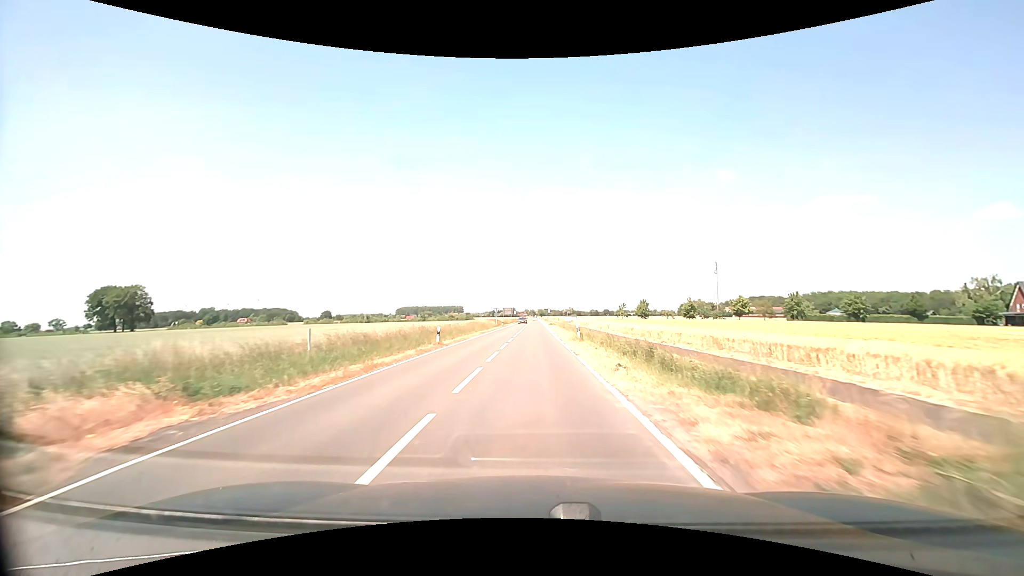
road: secondary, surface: asphalt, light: Day
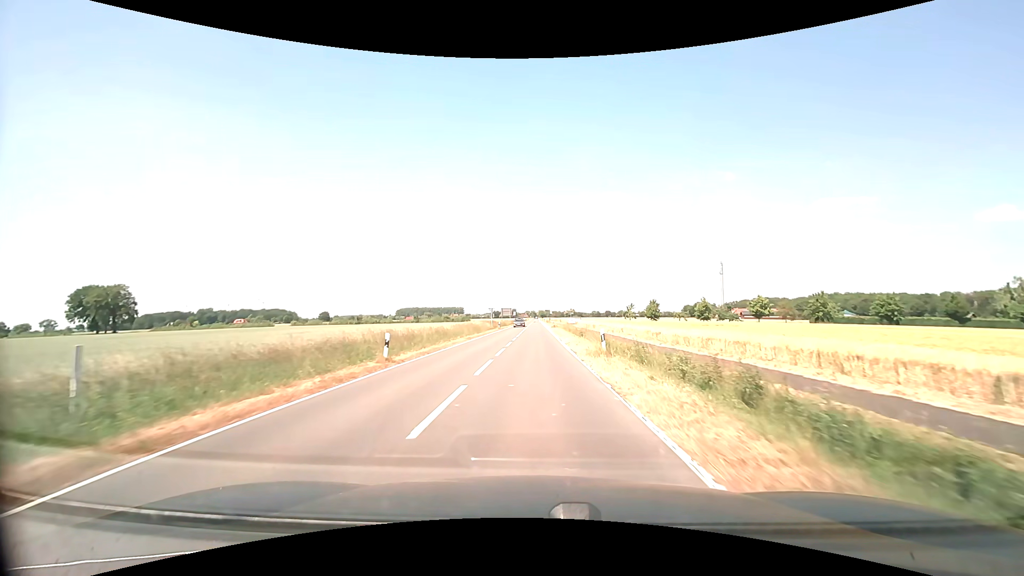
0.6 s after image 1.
(0.0, +9.4) m; 0°
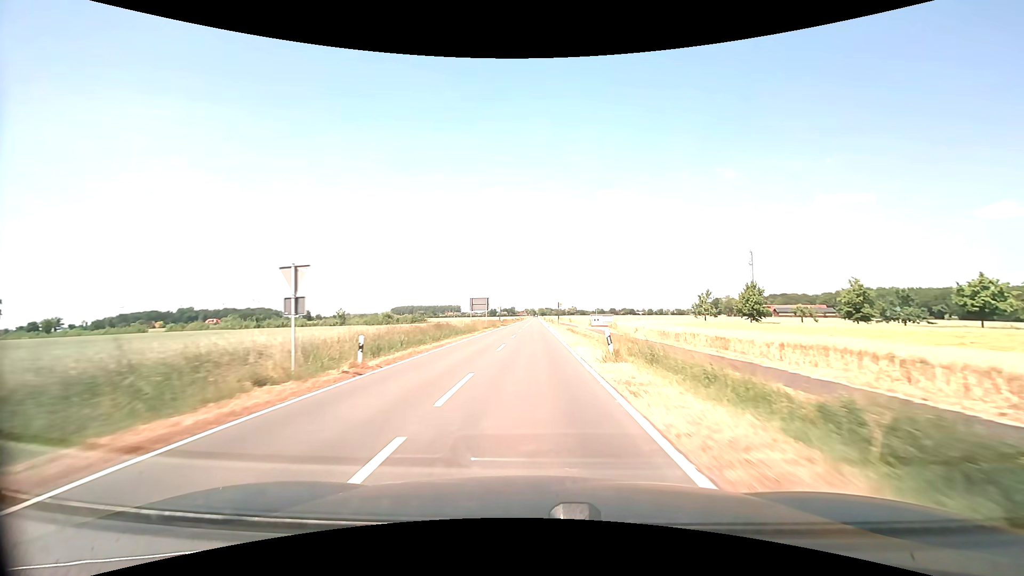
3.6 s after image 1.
(+0.3, +53.1) m; 0°
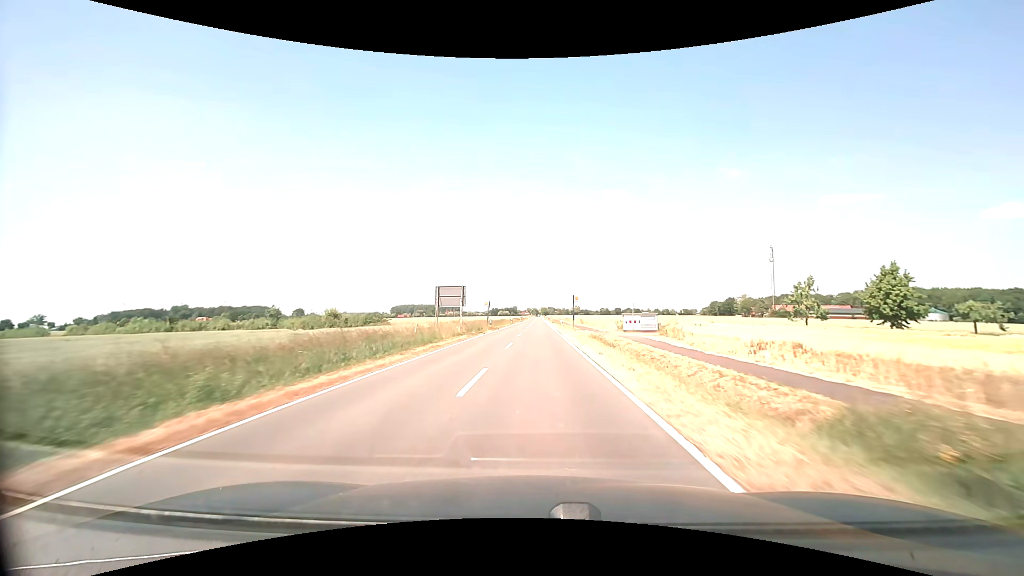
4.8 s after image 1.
(-0.1, +23.4) m; 0°
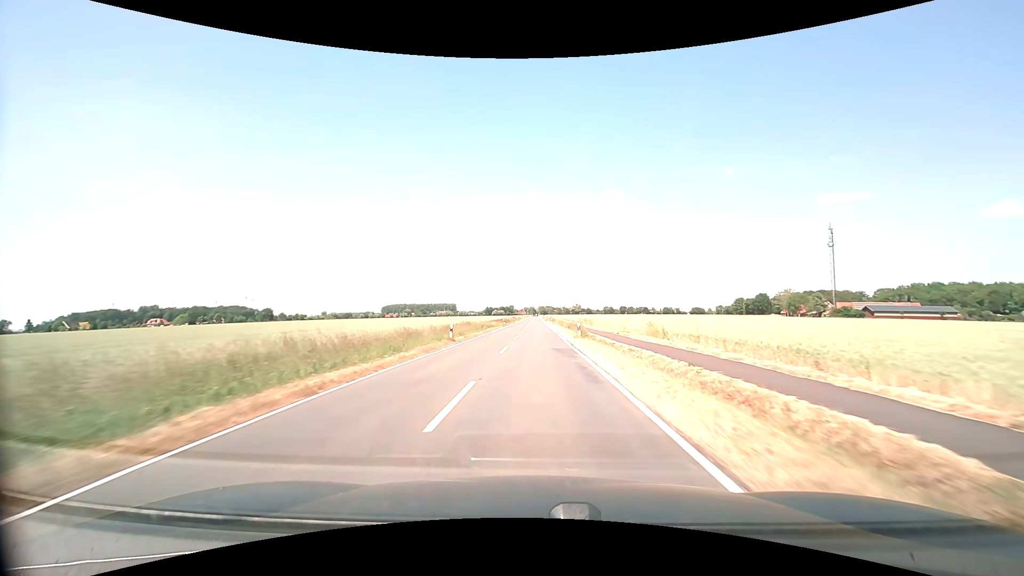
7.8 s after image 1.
(+0.5, +63.1) m; 0°
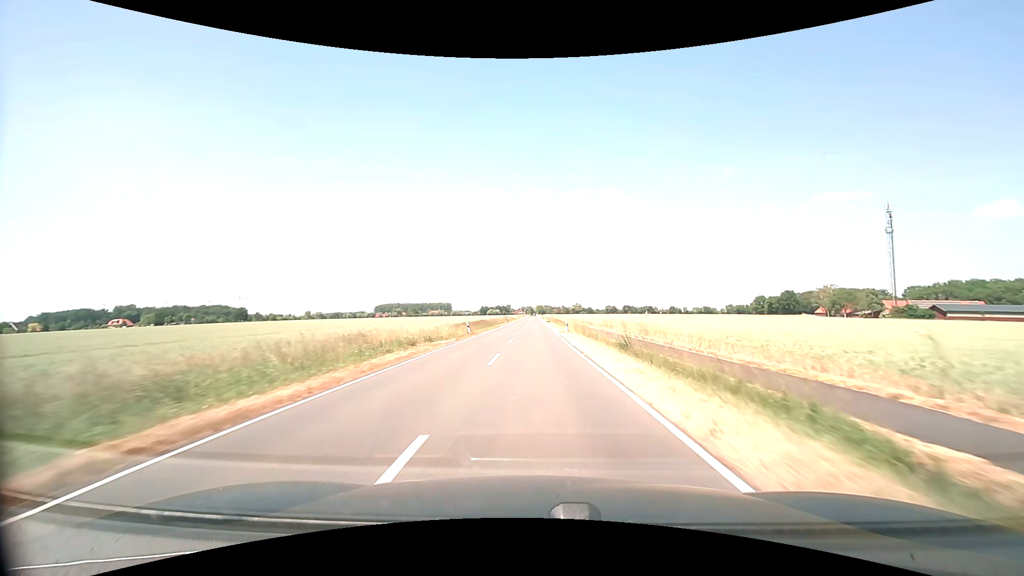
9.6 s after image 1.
(0.0, +40.8) m; 0°
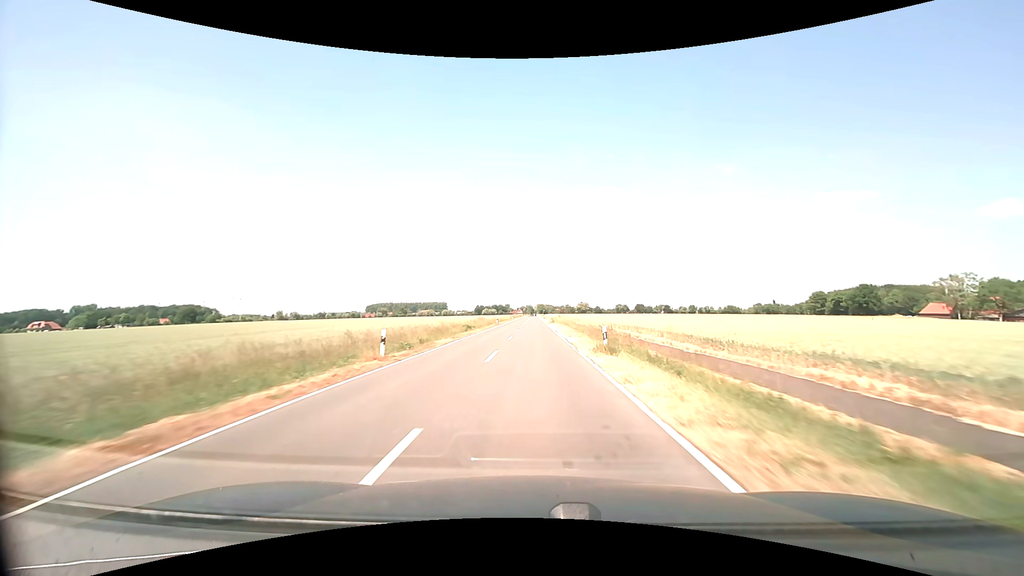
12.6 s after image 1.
(+0.1, +72.1) m; 0°
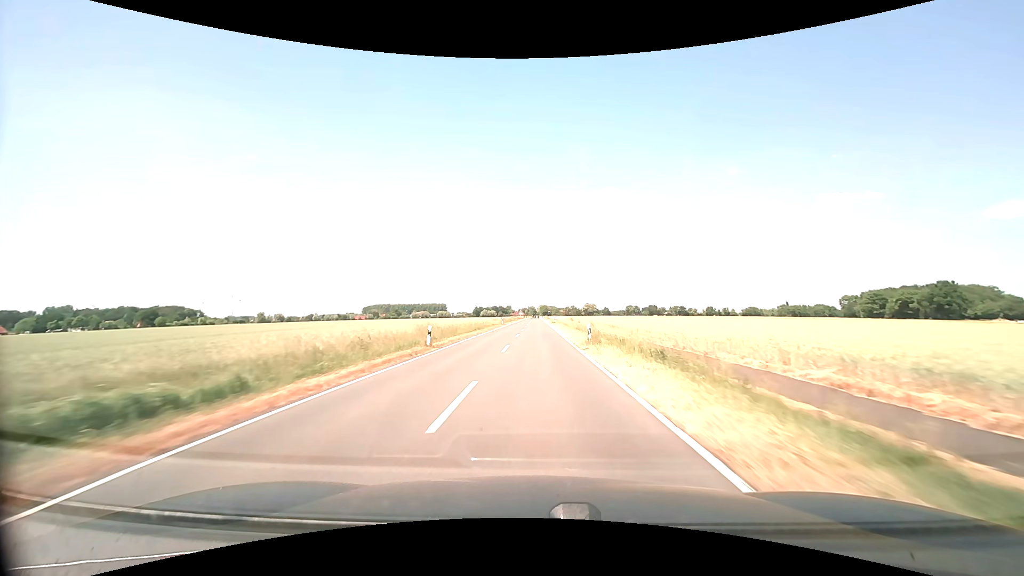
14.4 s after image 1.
(-0.1, +44.2) m; 0°
(0, +10) (0, +20) (0, +30) (0, +40) (0, +50) (0, +60) (0, +70) (0, +80) (0, +90) (0, +100) m
